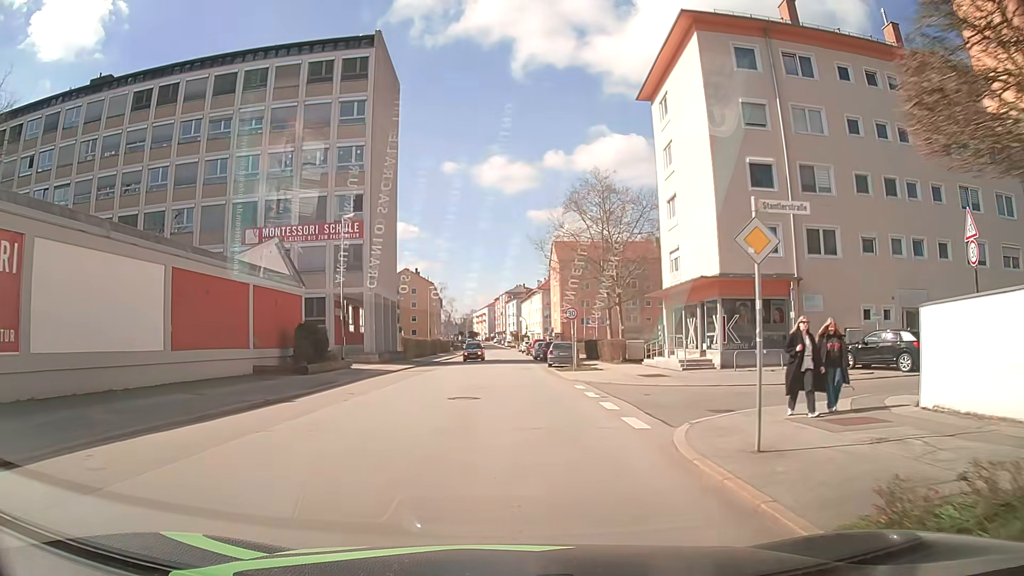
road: tertiary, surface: asphalt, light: Day
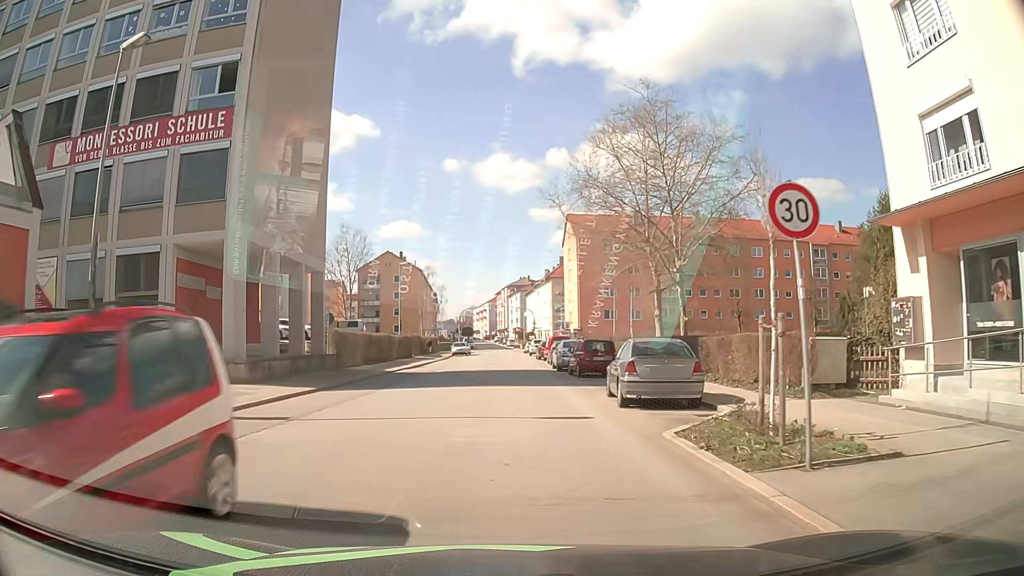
(-0.2, +23.7) m; 0°
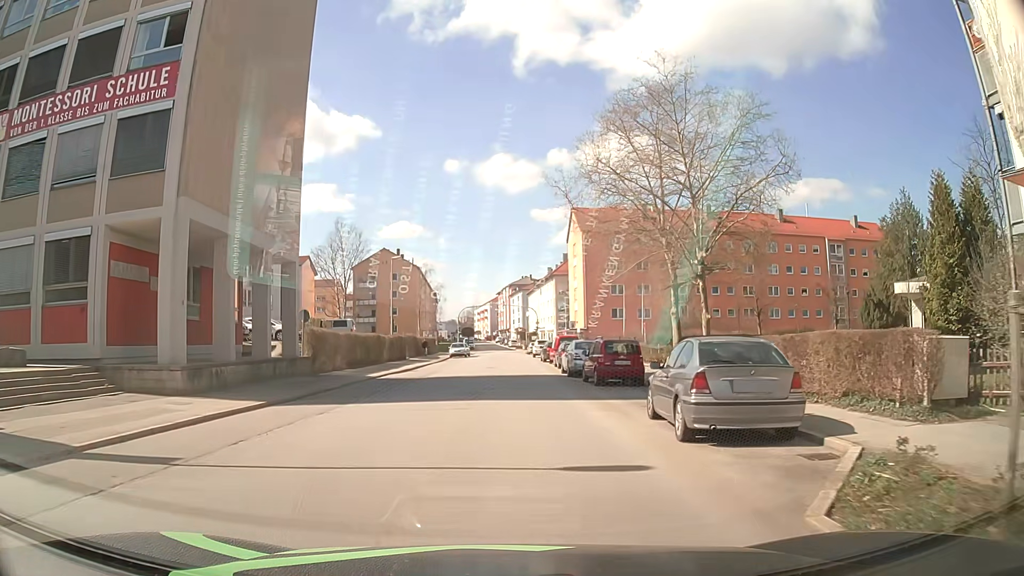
(-0.1, +4.8) m; -1°
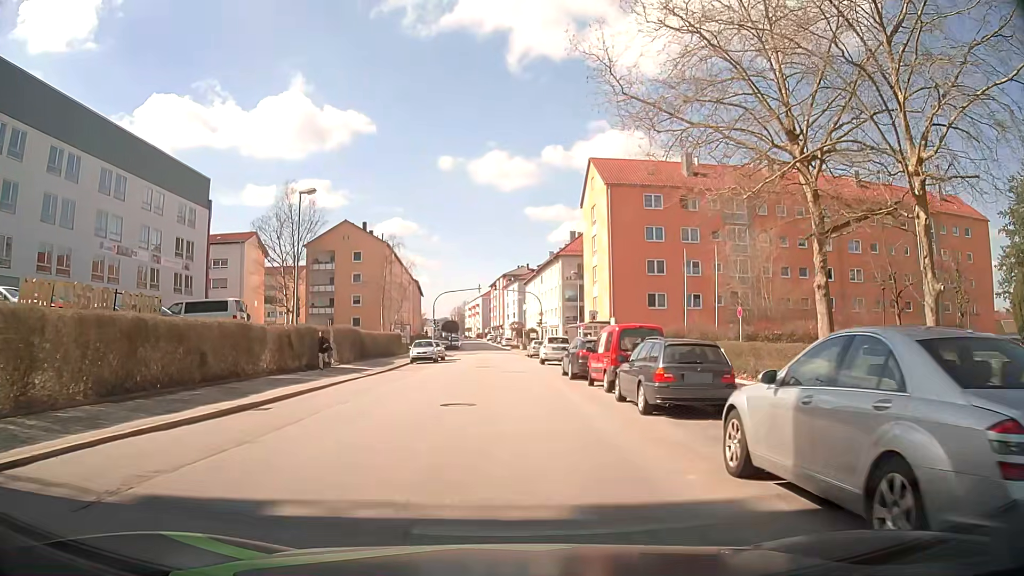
(+0.2, +23.4) m; +2°
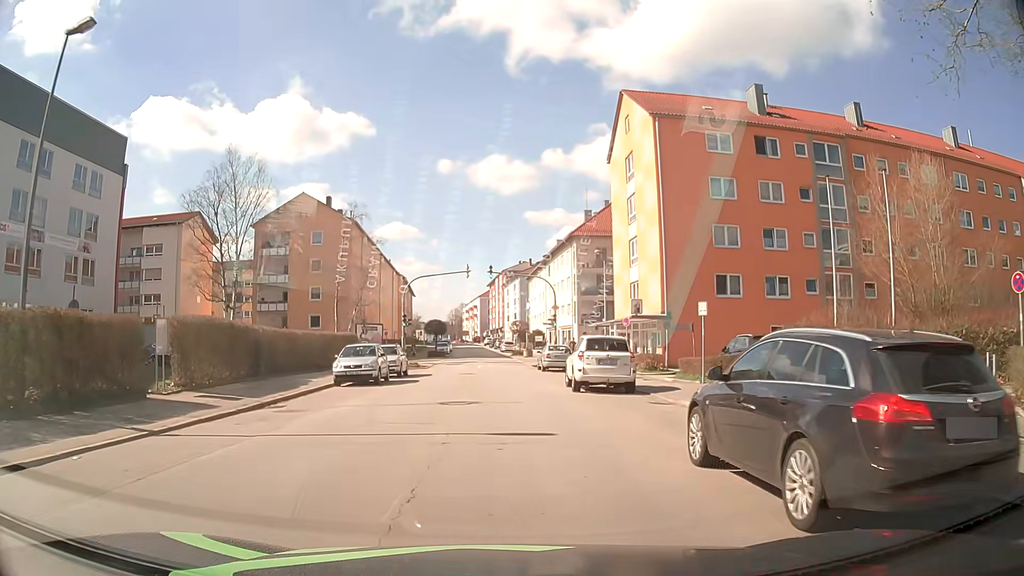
(-0.1, +18.8) m; 0°
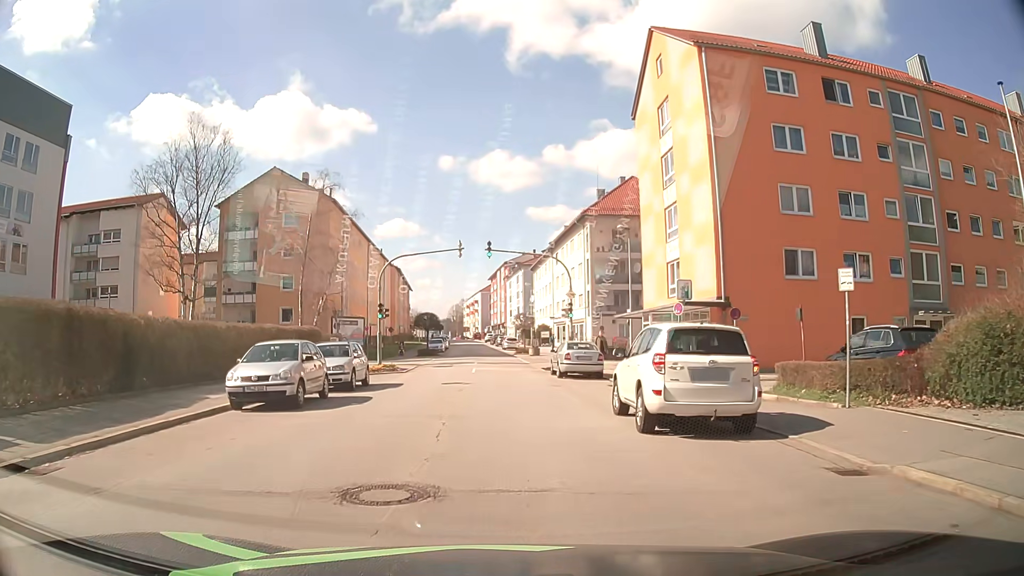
(0.0, +9.5) m; 0°
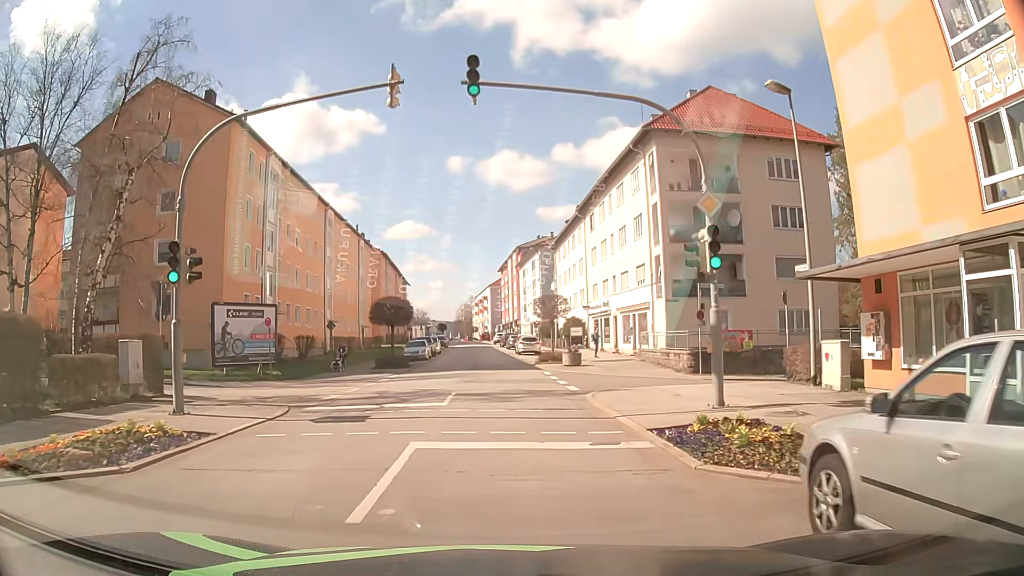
(-0.3, +24.0) m; -2°
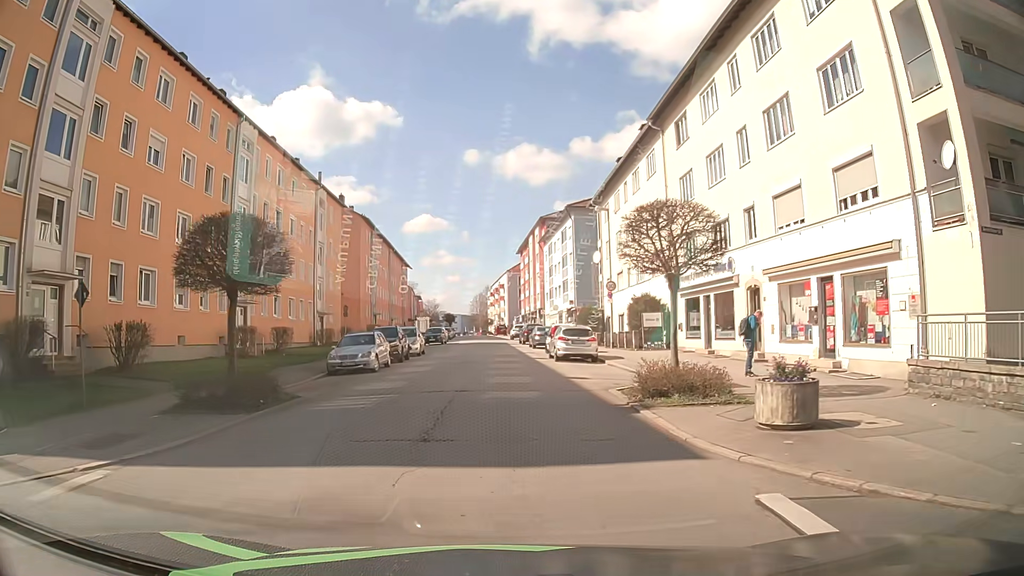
(-0.1, +23.9) m; -1°
(0, +10) (0, +20) (0, +30) (0, +40) (0, +50) (-1, +60) (-1, +70) (-1, +80) (-2, +90) (-2, +100) m
